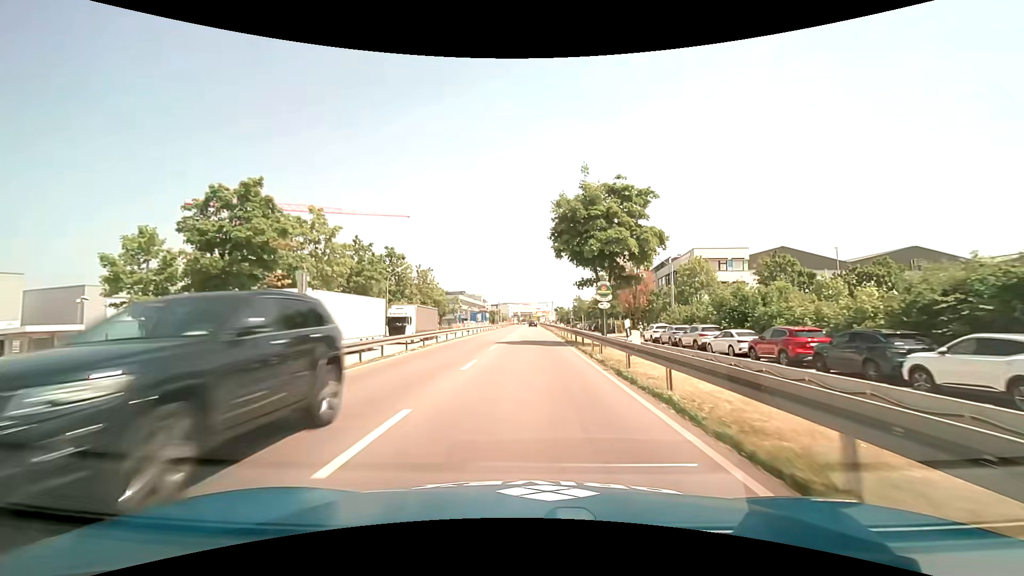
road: primary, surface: asphalt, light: Day
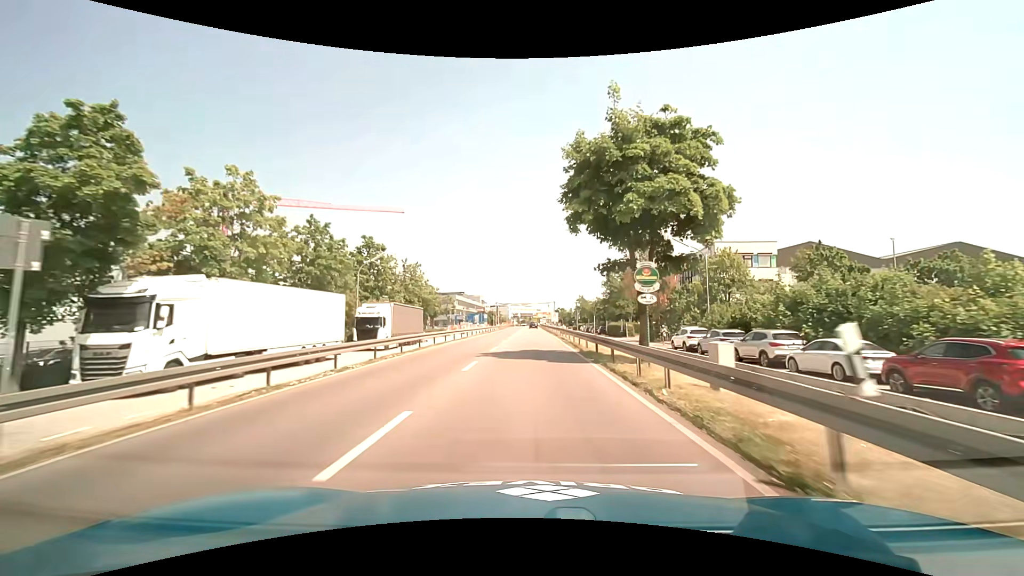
(0.0, +9.1) m; 0°
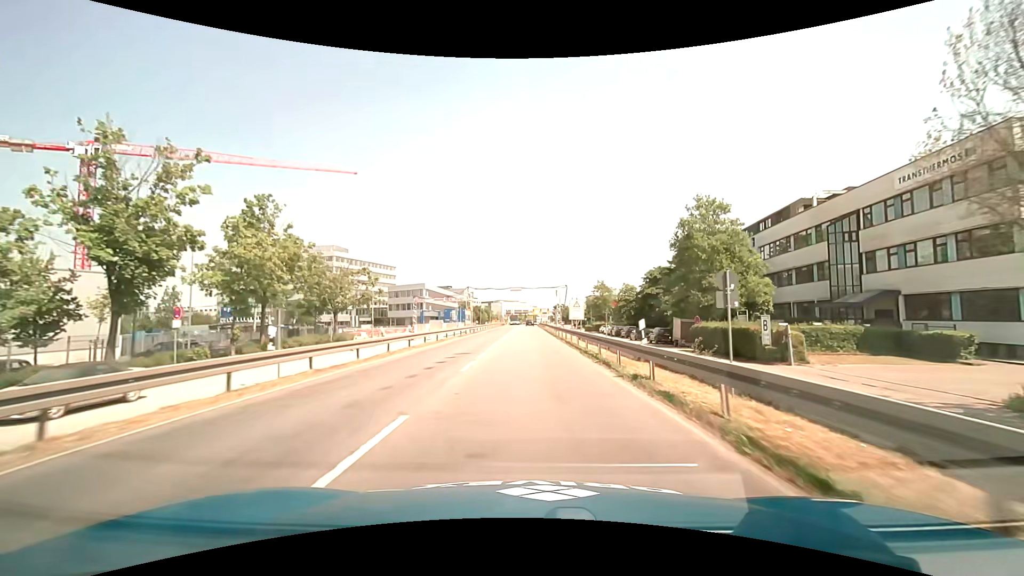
(+0.1, +45.6) m; 0°
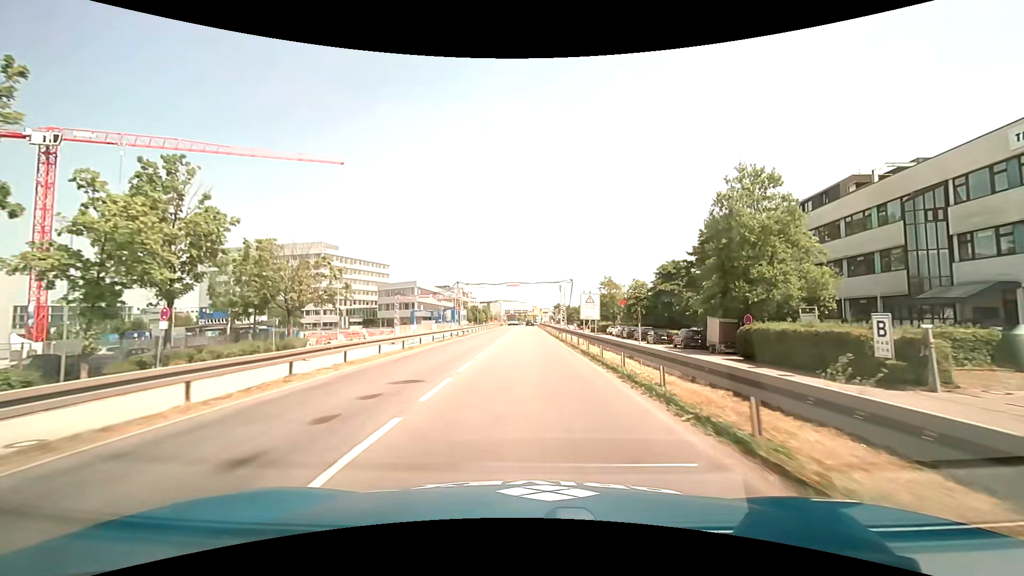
(0.0, +9.1) m; 0°
(0, +10) (0, +20) (0, +30) (0, +40) (0, +50) (0, +60) (0, +70) (0, +80) (0, +90) (0, +100) m
